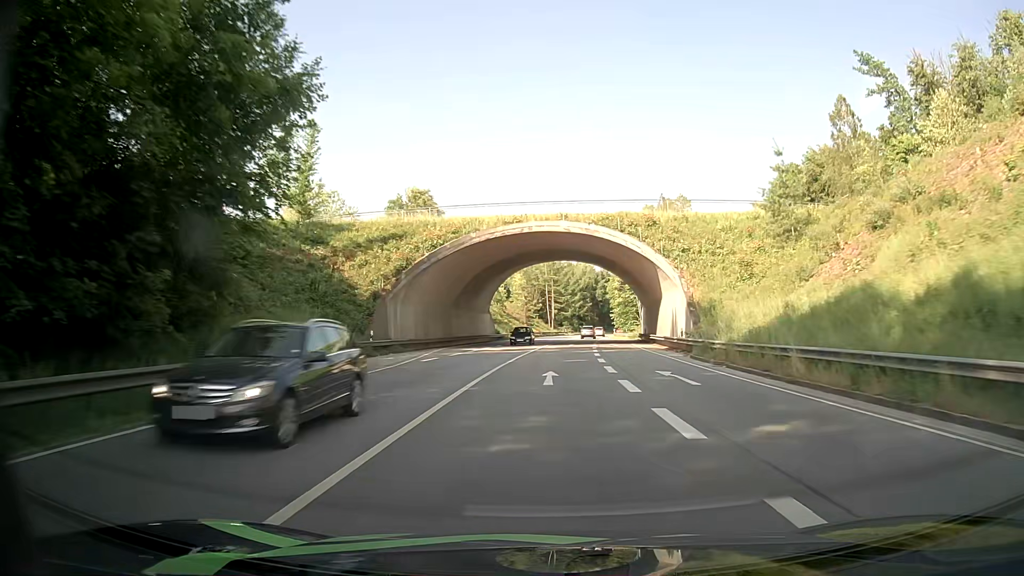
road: primary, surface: asphalt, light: Day
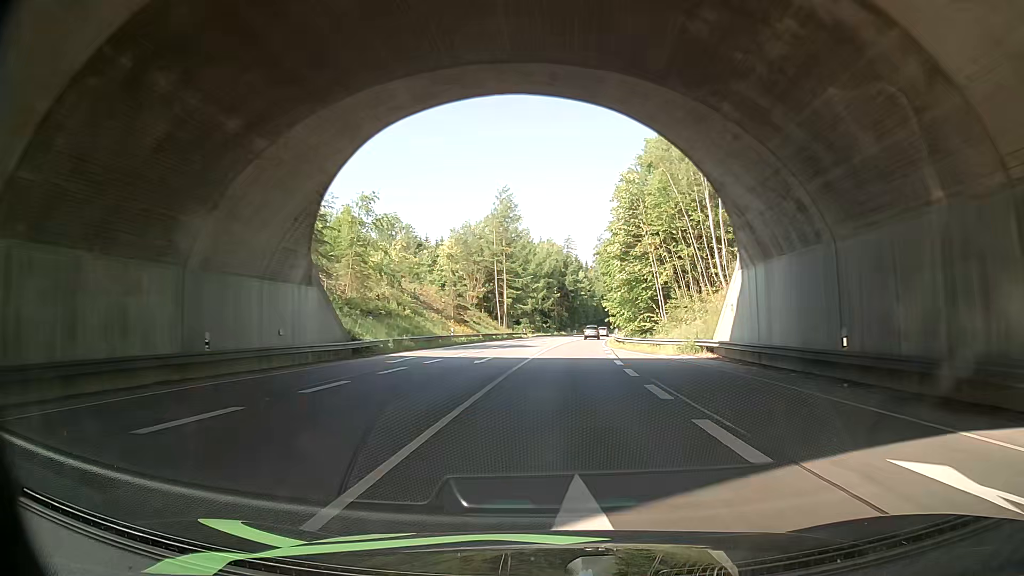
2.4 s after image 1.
(+0.7, +49.8) m; +2°
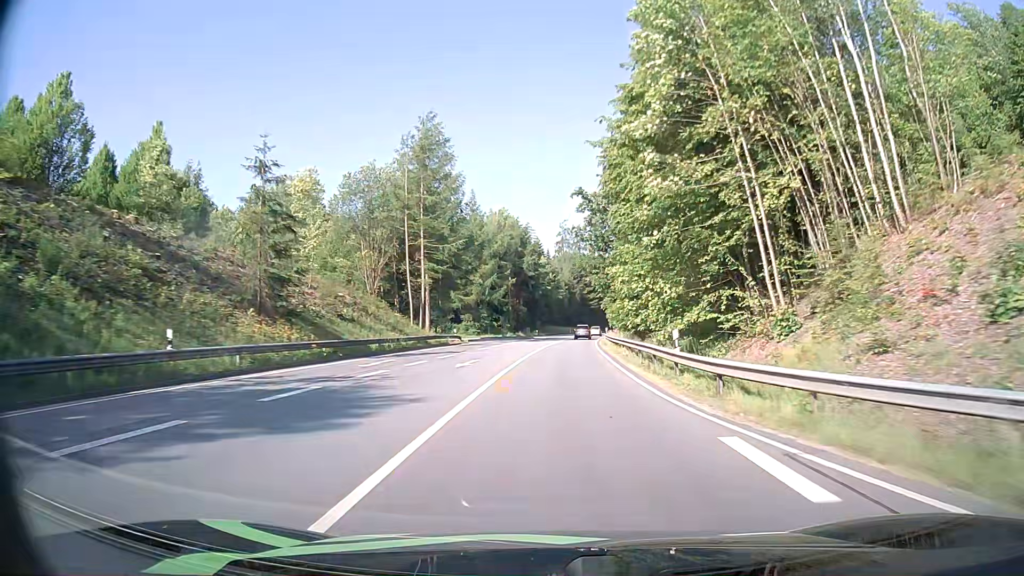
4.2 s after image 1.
(+0.7, +37.7) m; +4°
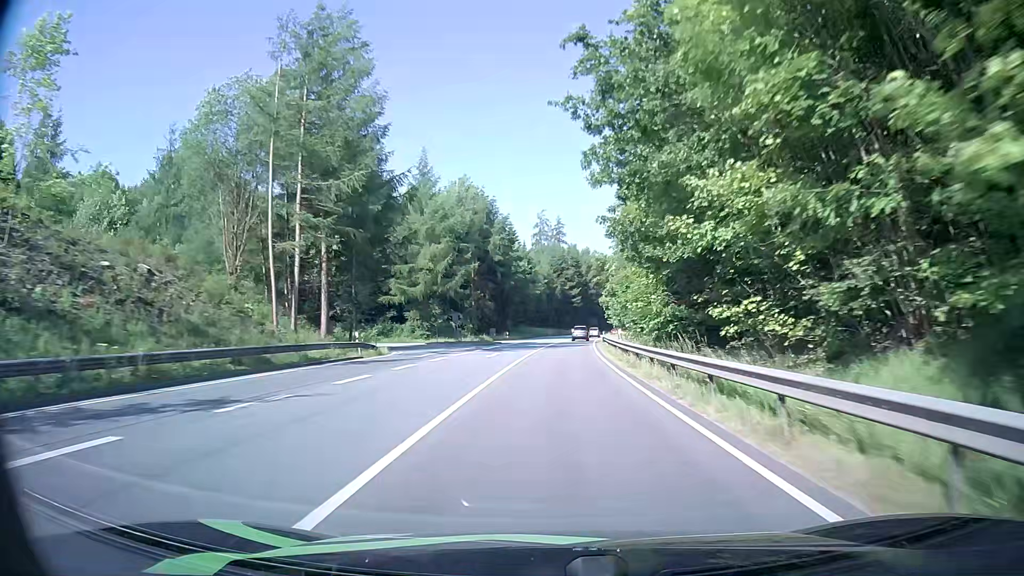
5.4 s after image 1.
(+0.4, +25.4) m; +2°
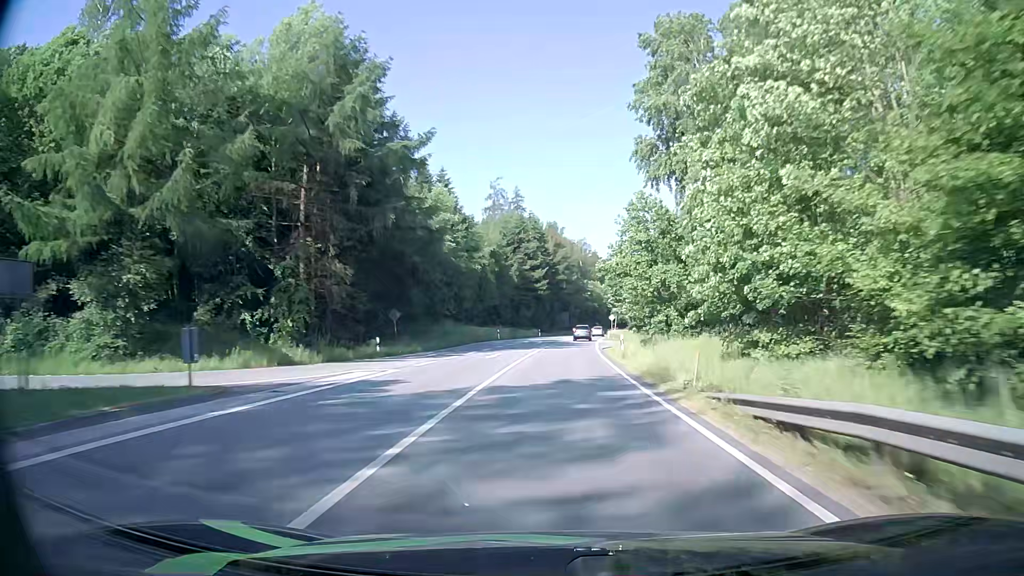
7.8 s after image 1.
(+1.4, +51.4) m; +3°
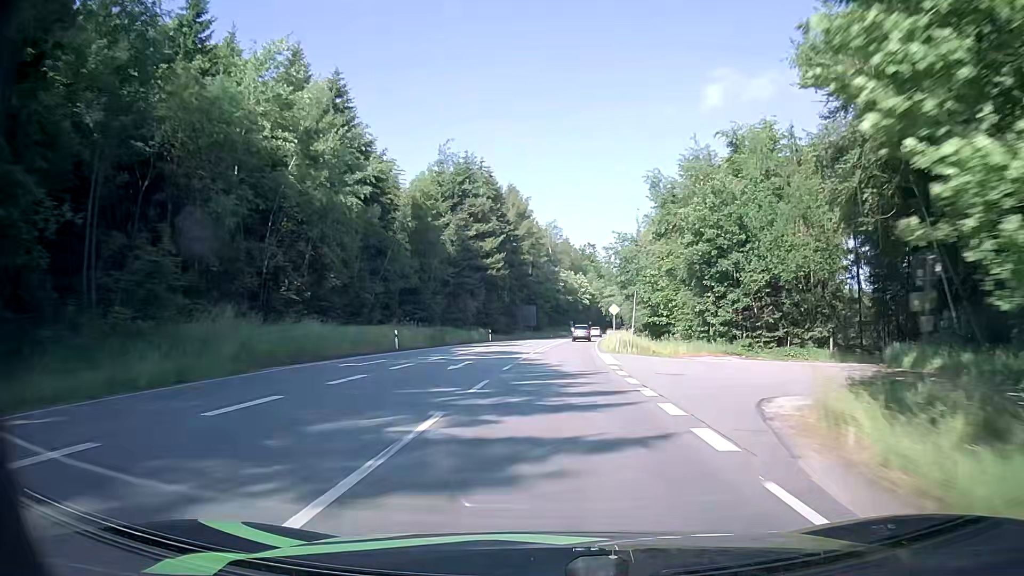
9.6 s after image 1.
(+1.0, +39.2) m; +3°
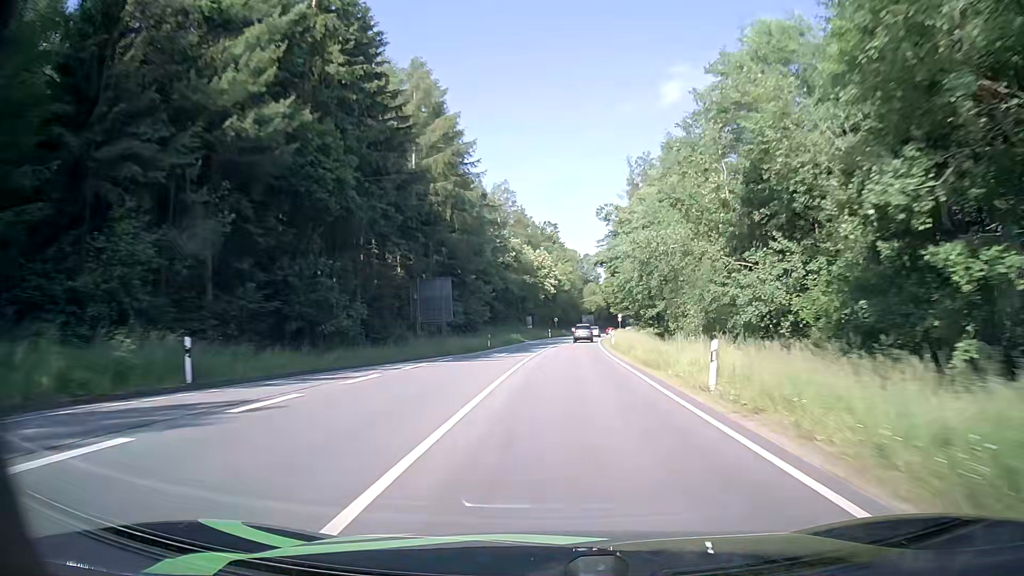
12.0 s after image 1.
(+1.4, +53.2) m; +4°
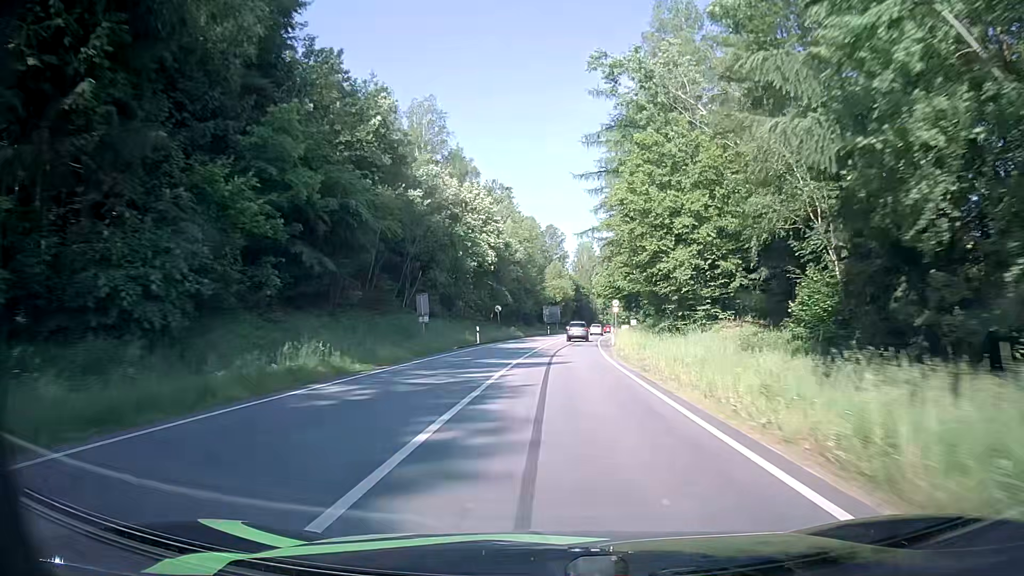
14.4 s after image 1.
(+1.9, +52.9) m; +3°
(0, +10) (0, +20) (+1, +30) (+1, +40) (+2, +50) (+3, +60) (+4, +70) (+5, +80) (+6, +90) (+7, +100) m
